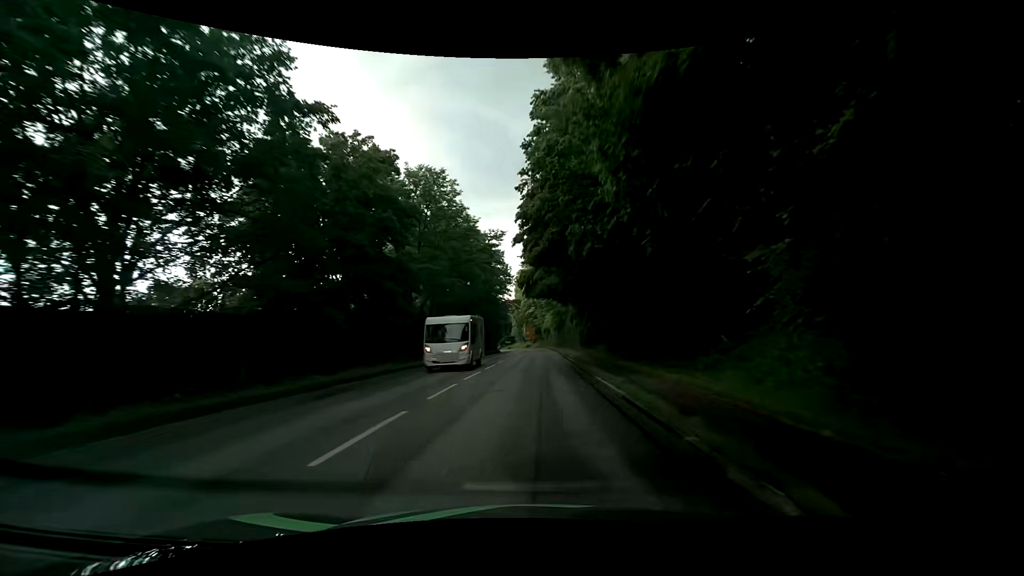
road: primary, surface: asphalt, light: Day
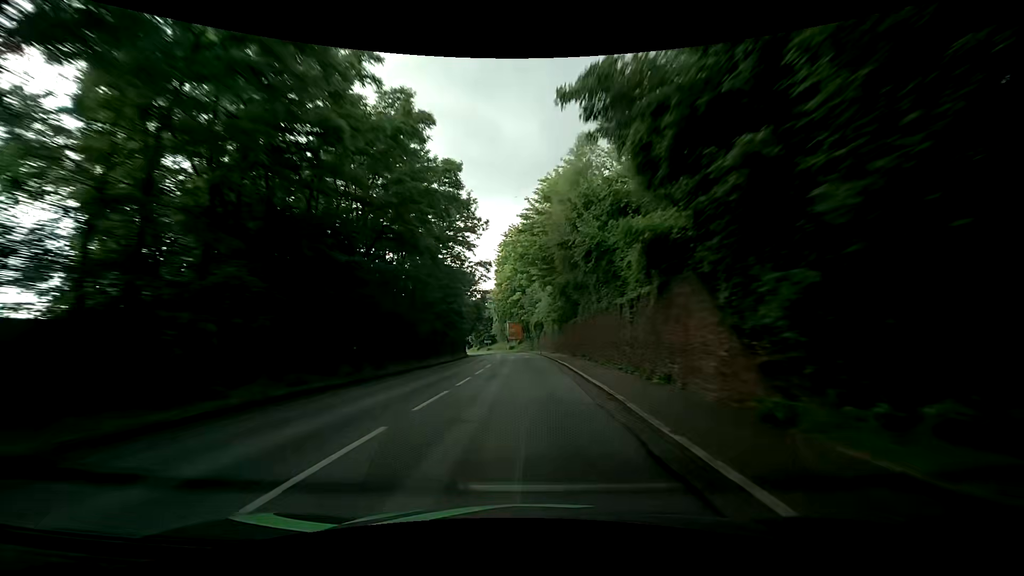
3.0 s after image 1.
(+1.0, +37.4) m; +1°
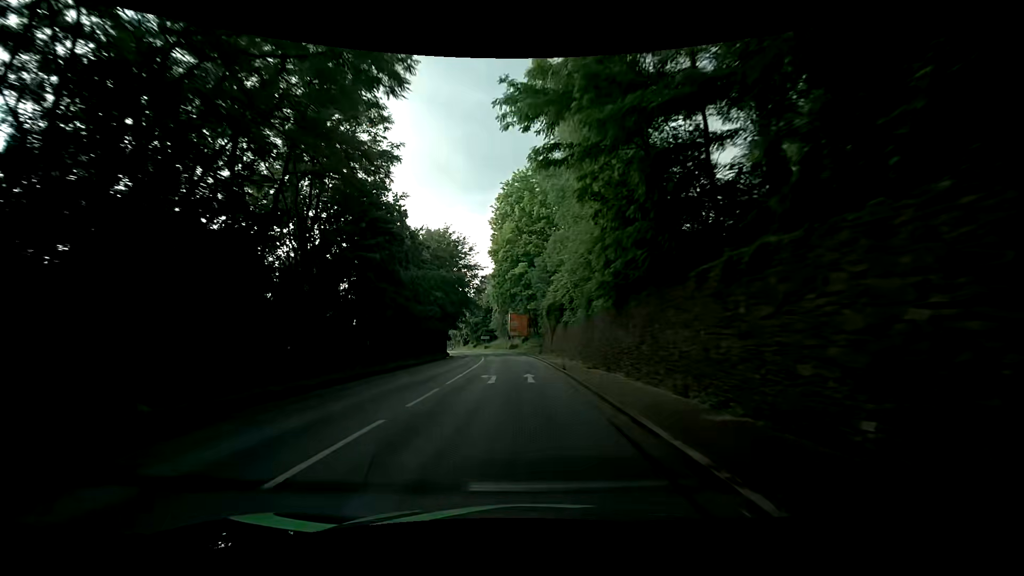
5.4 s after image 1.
(+0.1, +29.5) m; 0°
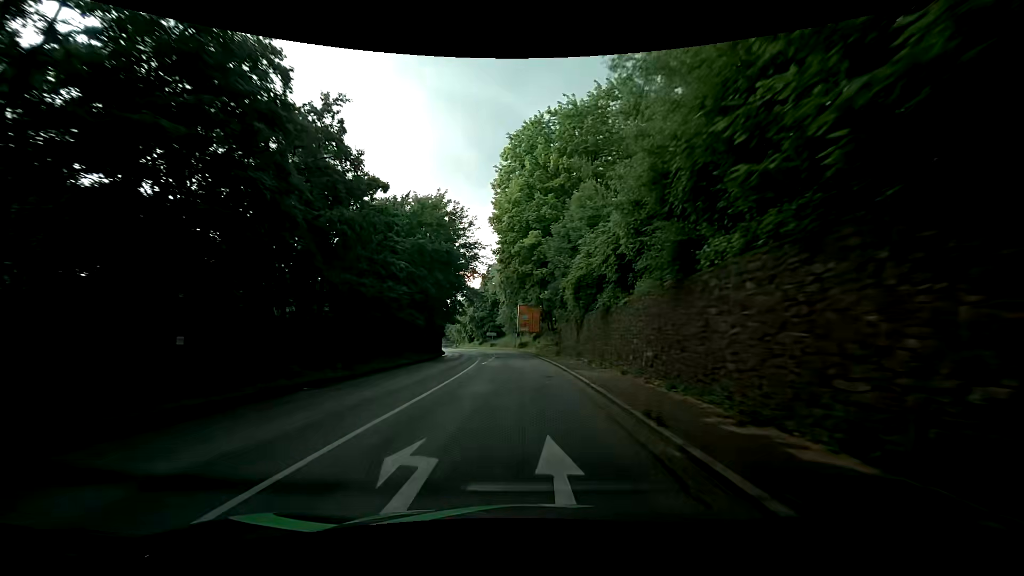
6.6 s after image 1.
(-0.1, +14.6) m; -2°
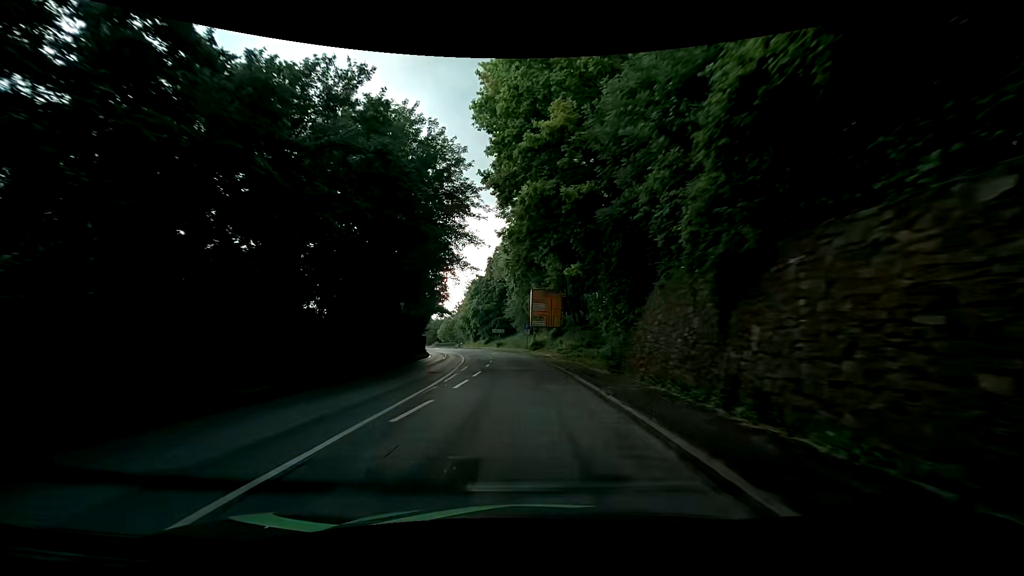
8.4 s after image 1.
(-0.1, +21.2) m; -1°
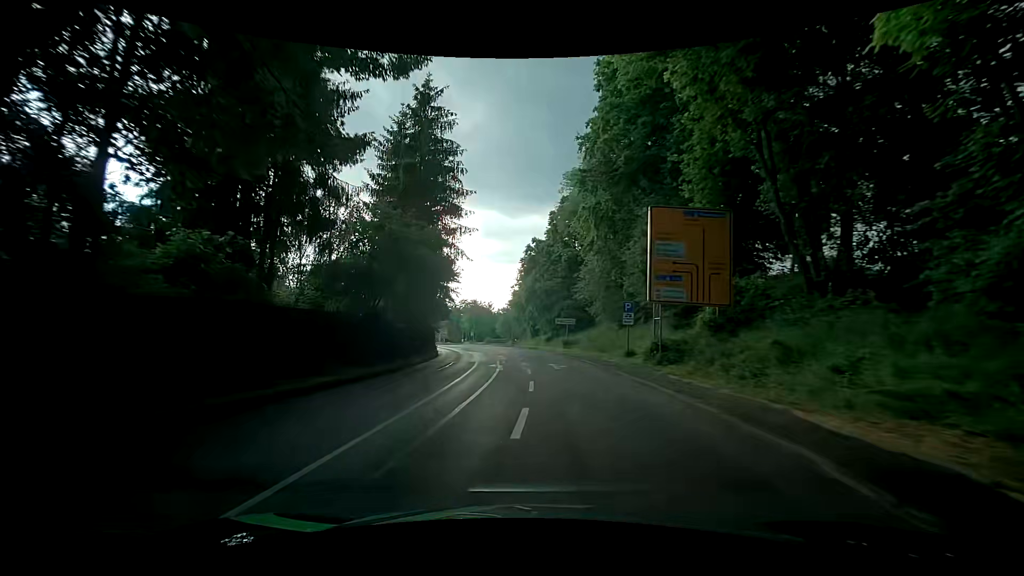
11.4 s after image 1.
(-1.9, +31.7) m; -7°
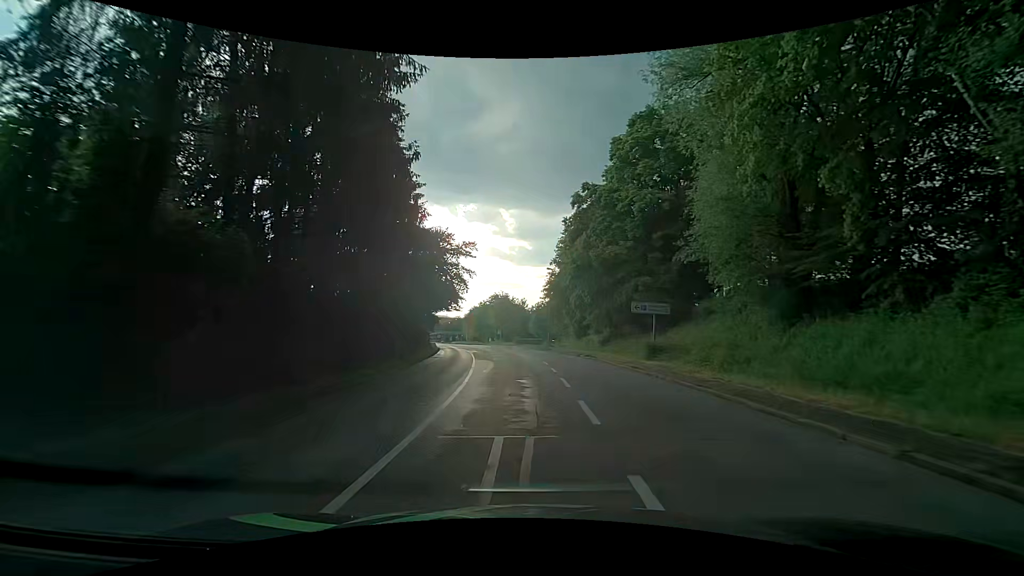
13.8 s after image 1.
(-1.4, +23.0) m; -4°
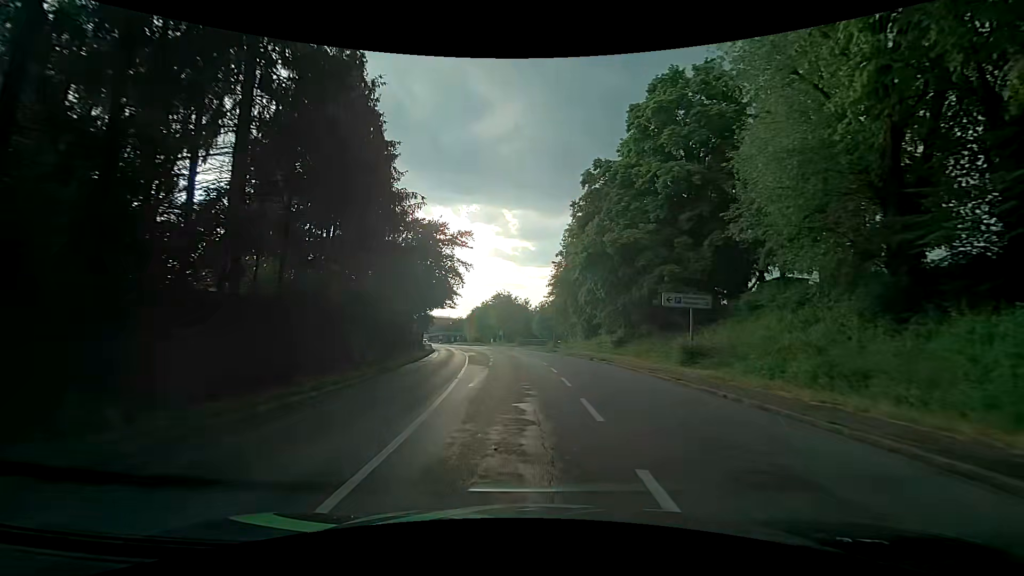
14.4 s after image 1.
(0.0, +5.7) m; 0°
(0, +10) (-1, +20) (-1, +30) (-3, +40) (-4, +50) (-5, +60) (-6, +70) (-8, +79) (-10, +89) (-13, +99) m
